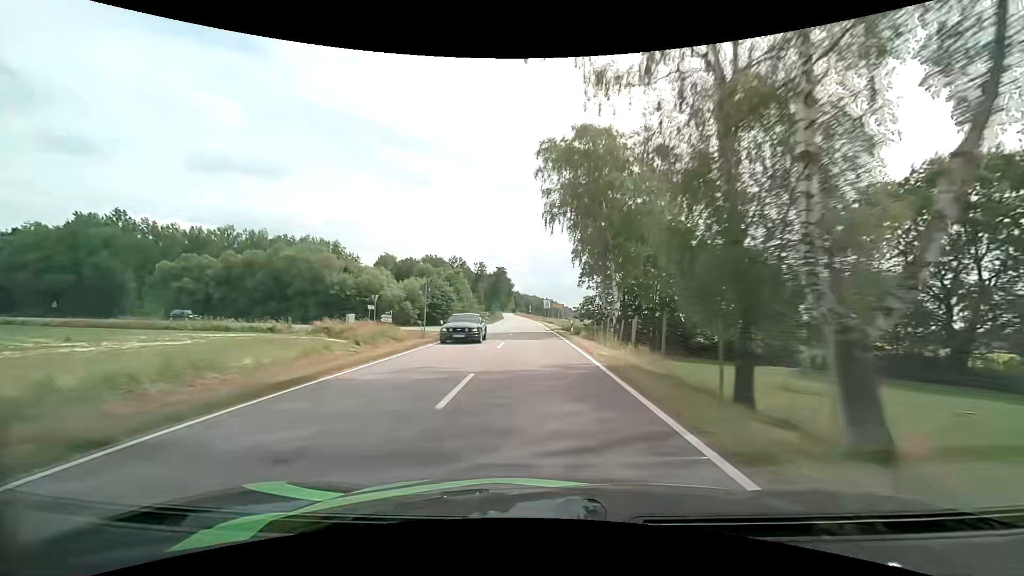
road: tertiary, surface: asphalt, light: Day
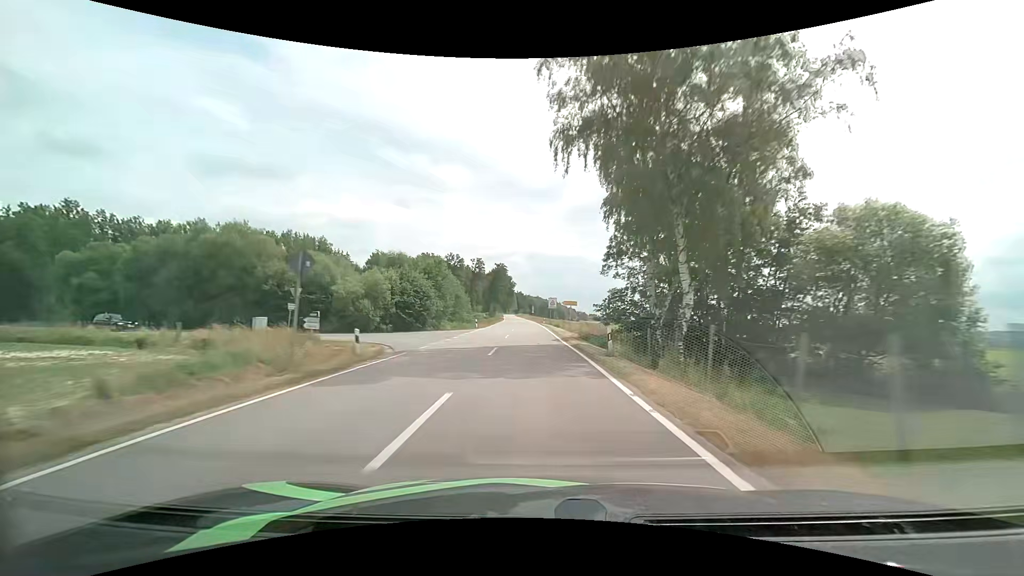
(-0.1, +15.2) m; 0°
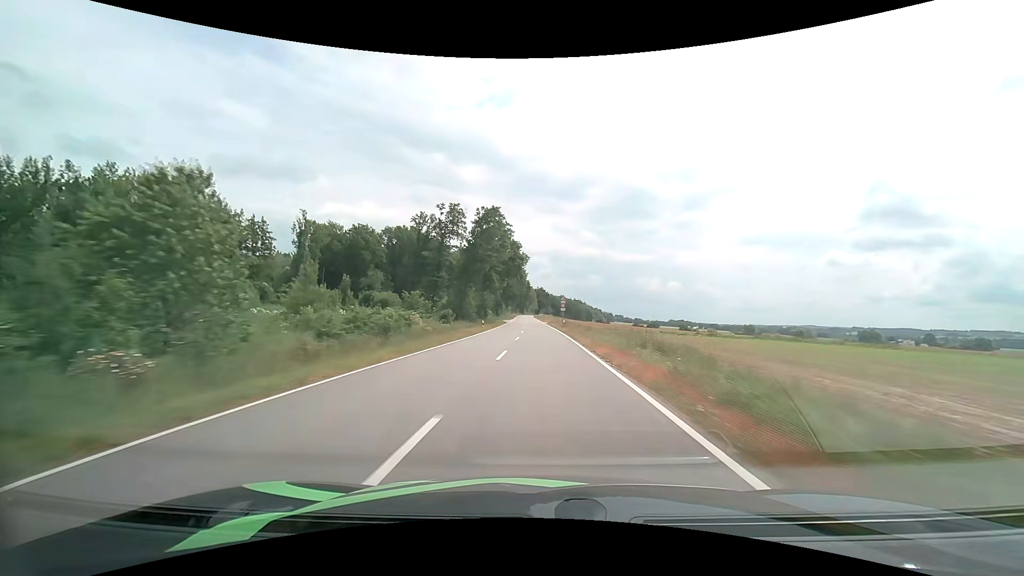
(-2.5, +76.5) m; -3°
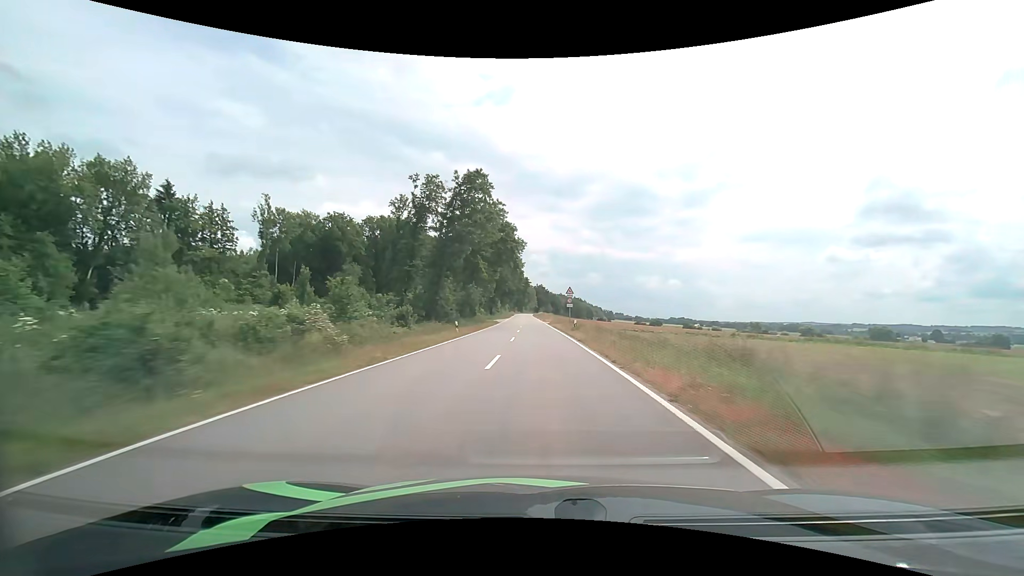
(0.0, +15.4) m; 0°
(0, +10) (0, +20) (0, +30) (0, +40) (0, +50) (0, +60) (0, +70) (-1, +80) (-1, +90) (-1, +100) m
